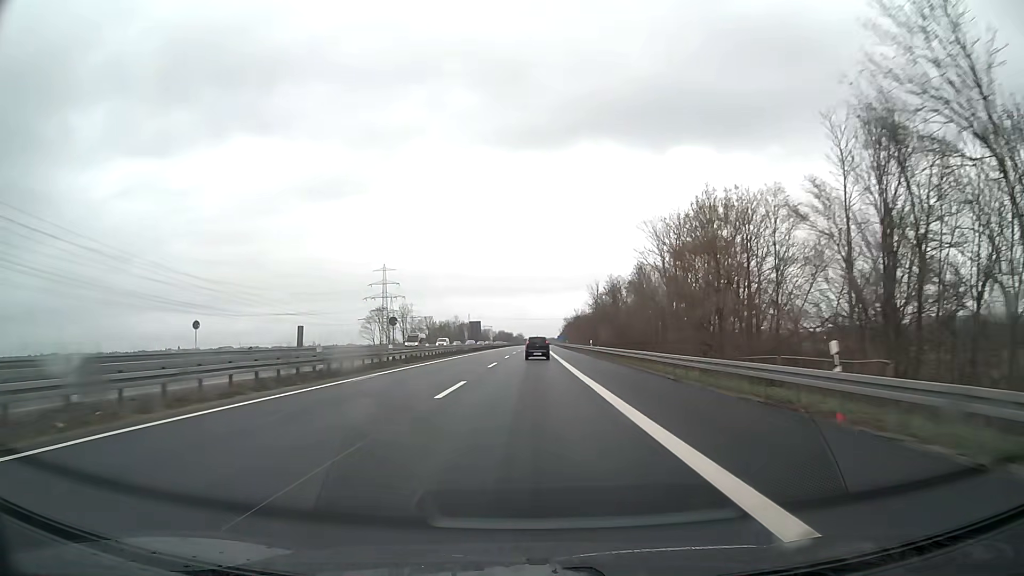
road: motorway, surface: asphalt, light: Day
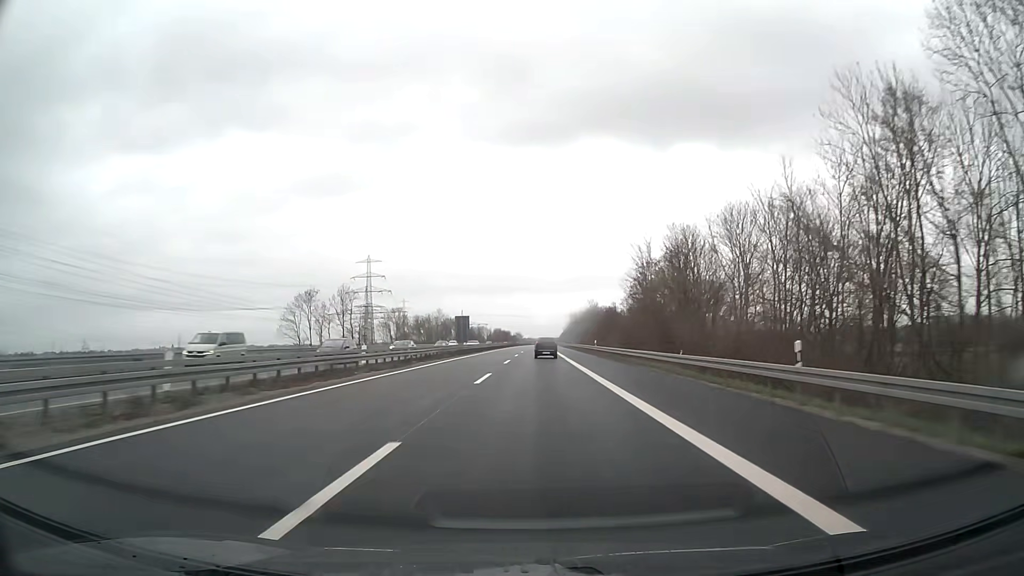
(0.0, +49.4) m; 0°
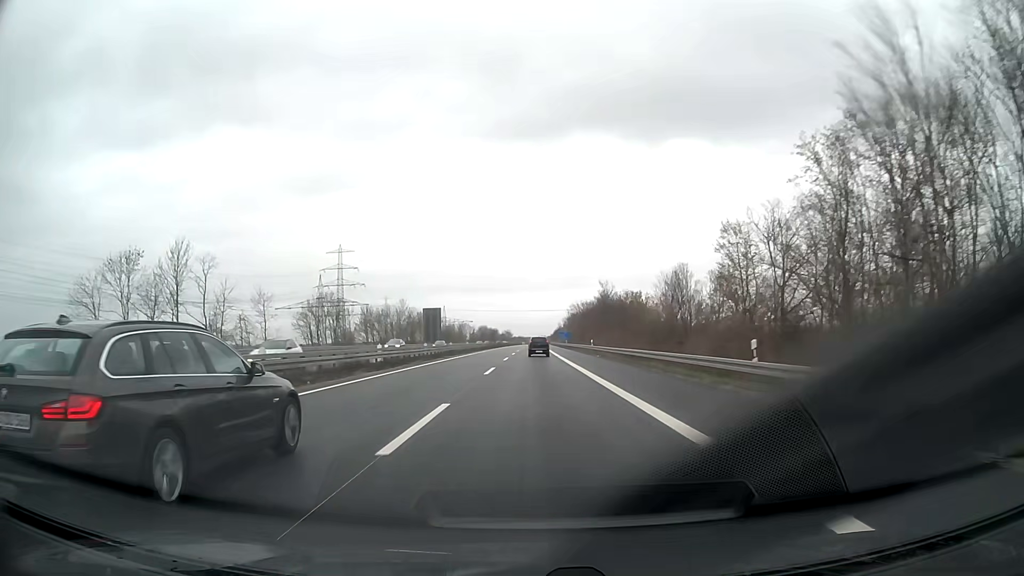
(+0.5, +49.4) m; +1°
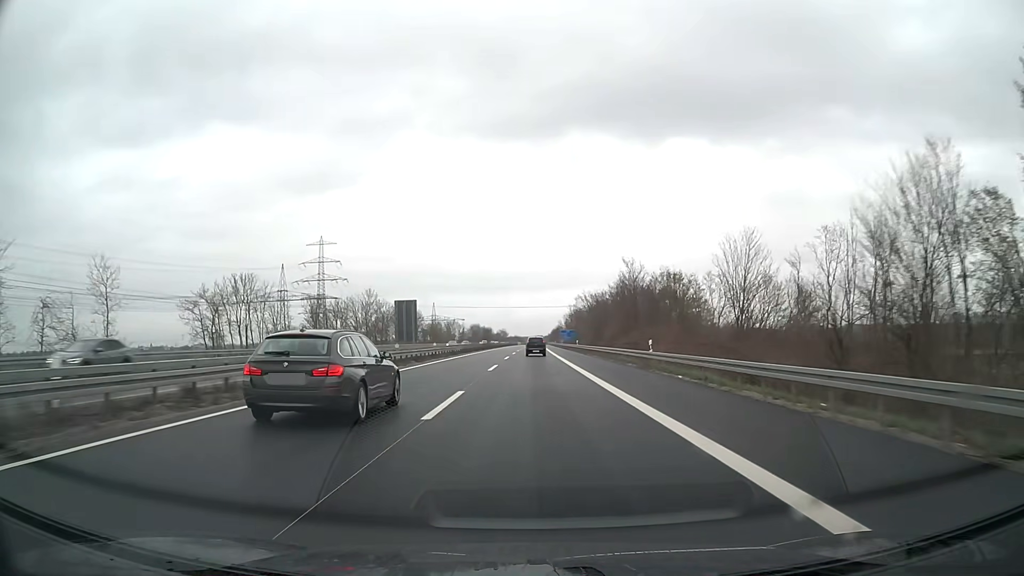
(+0.1, +33.0) m; 0°
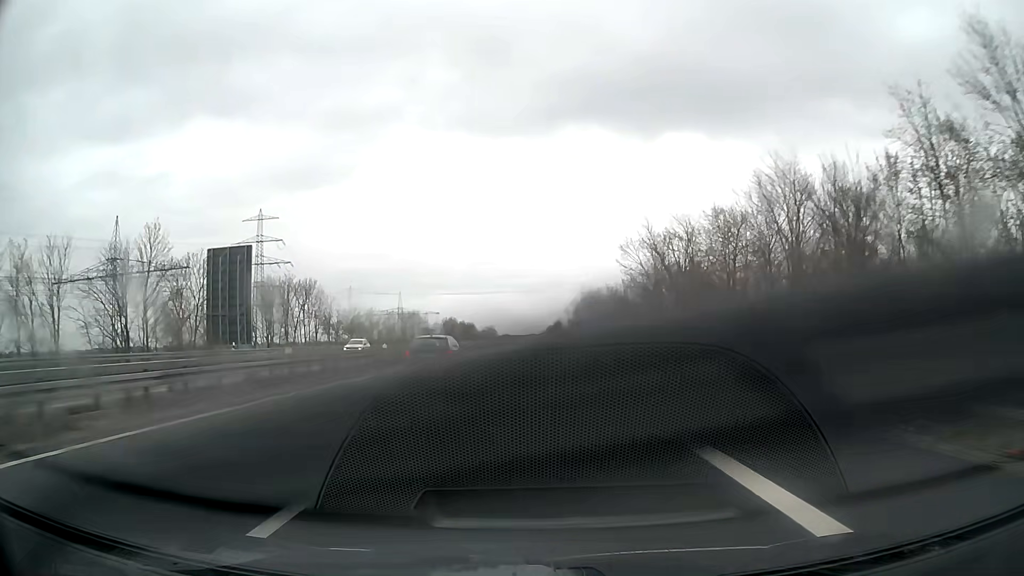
(+0.5, +82.5) m; +1°
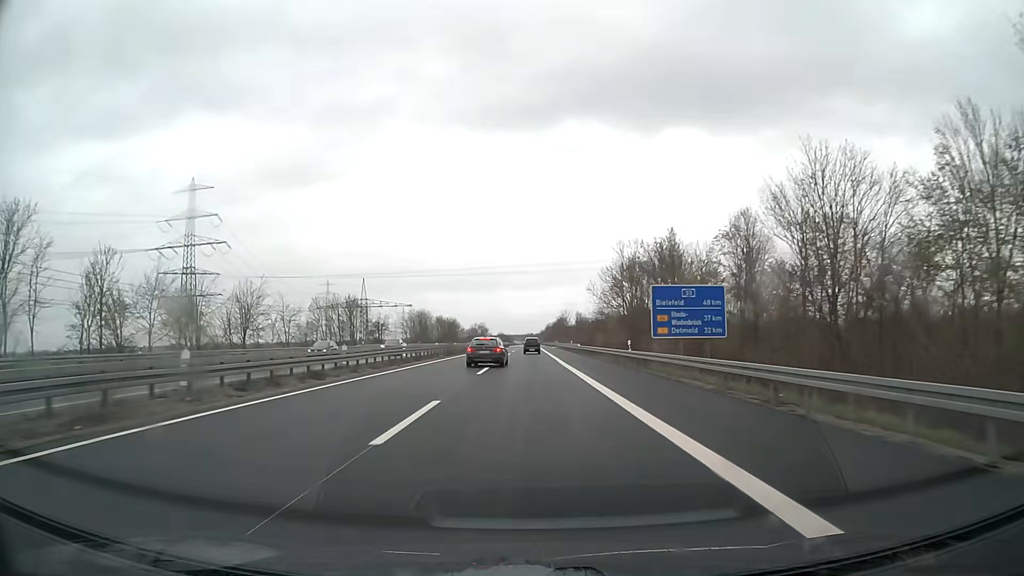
(+0.1, +66.0) m; 0°
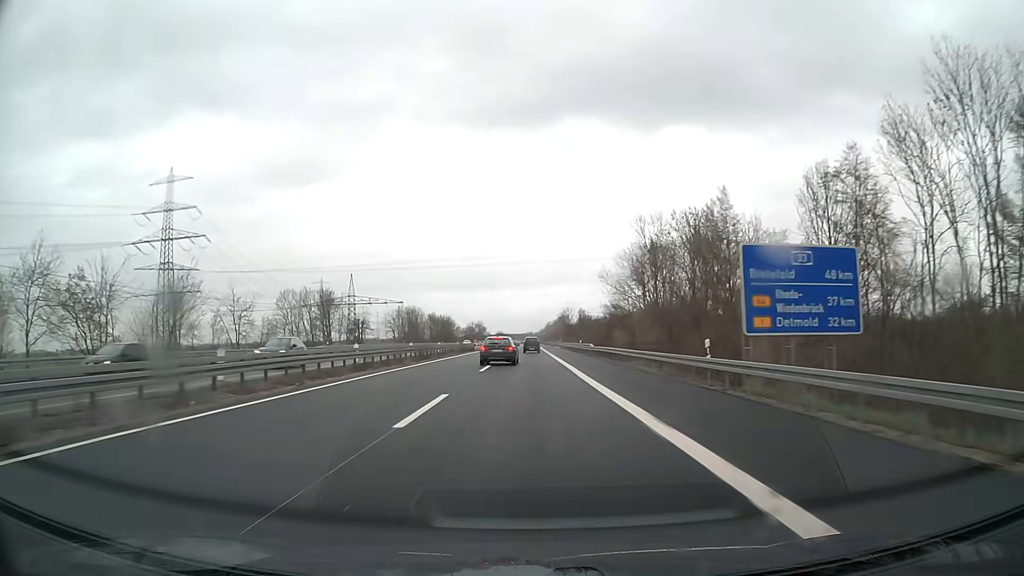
(0.0, +16.5) m; 0°
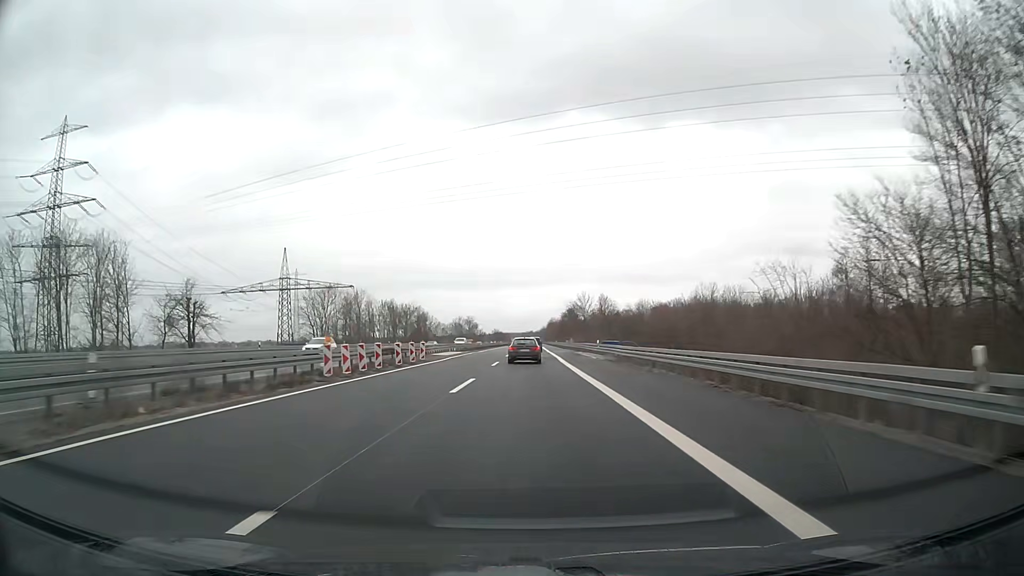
(0.0, +66.0) m; 0°
(0, +10) (0, +20) (0, +30) (0, +40) (0, +50) (0, +60) (0, +70) (0, +80) (0, +90) (+1, +100) m
